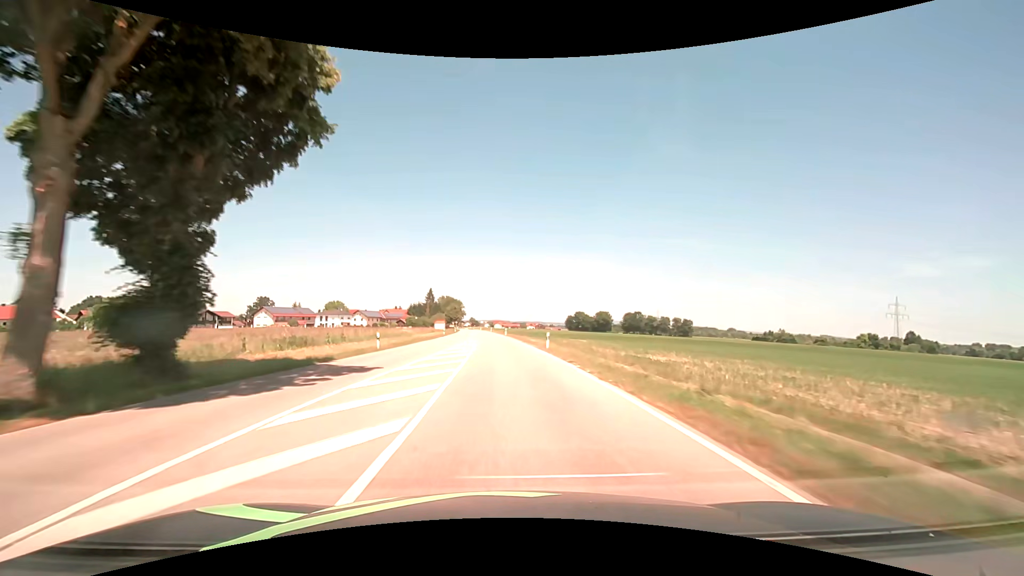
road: secondary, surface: asphalt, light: Day
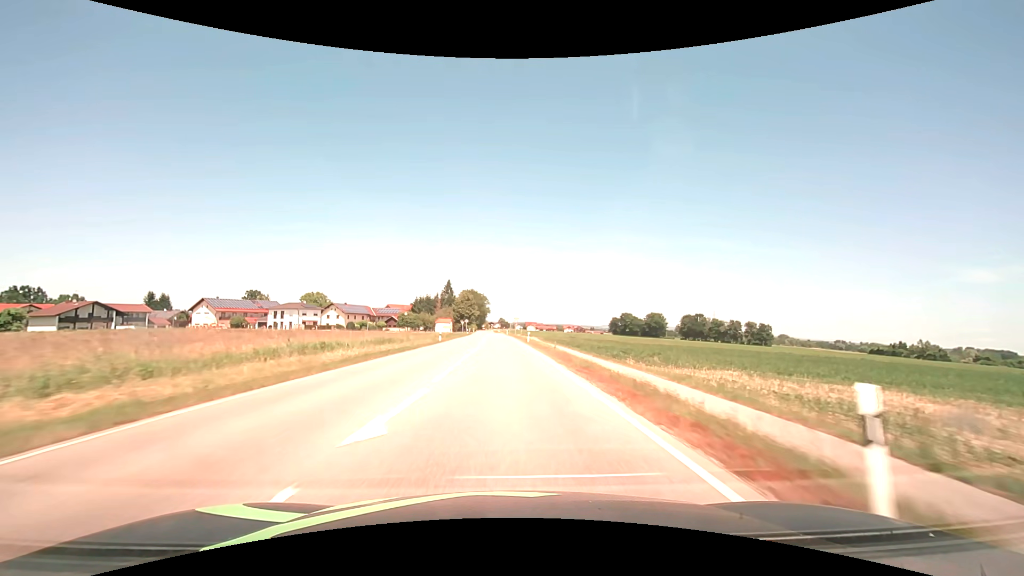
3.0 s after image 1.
(-2.6, +70.7) m; -4°
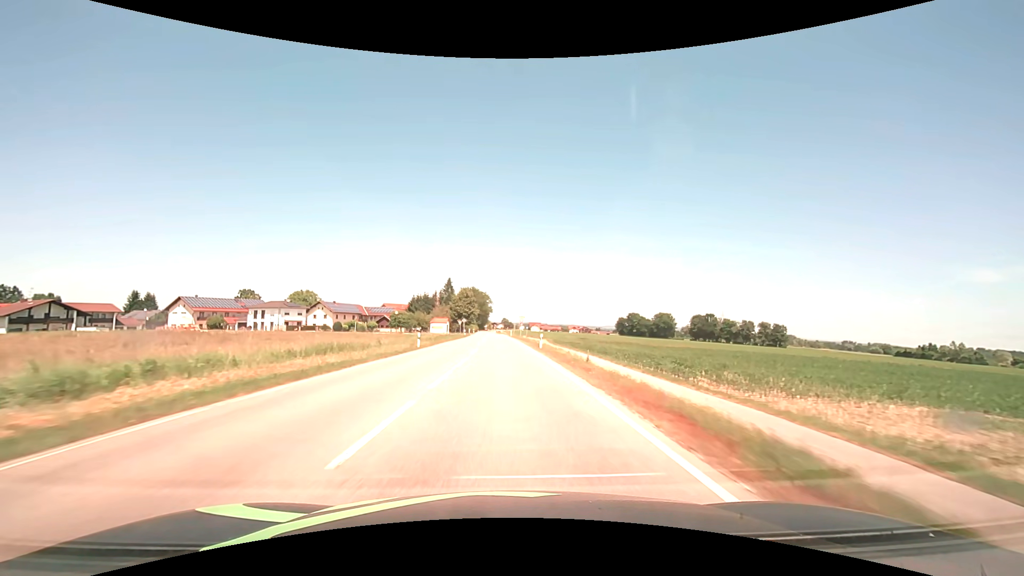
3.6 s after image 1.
(0.0, +13.4) m; 0°
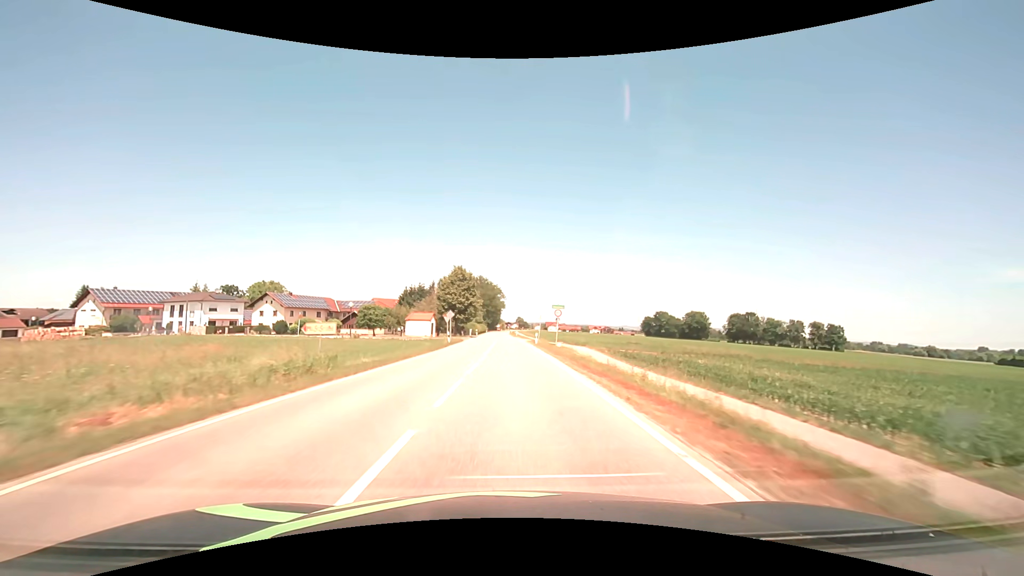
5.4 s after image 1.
(-0.5, +38.5) m; -2°
(0, +10) (0, +20) (0, +30) (0, +40) (0, +50) (0, +60) (0, +70) (-1, +80) (-1, +90) (-1, +100) m
